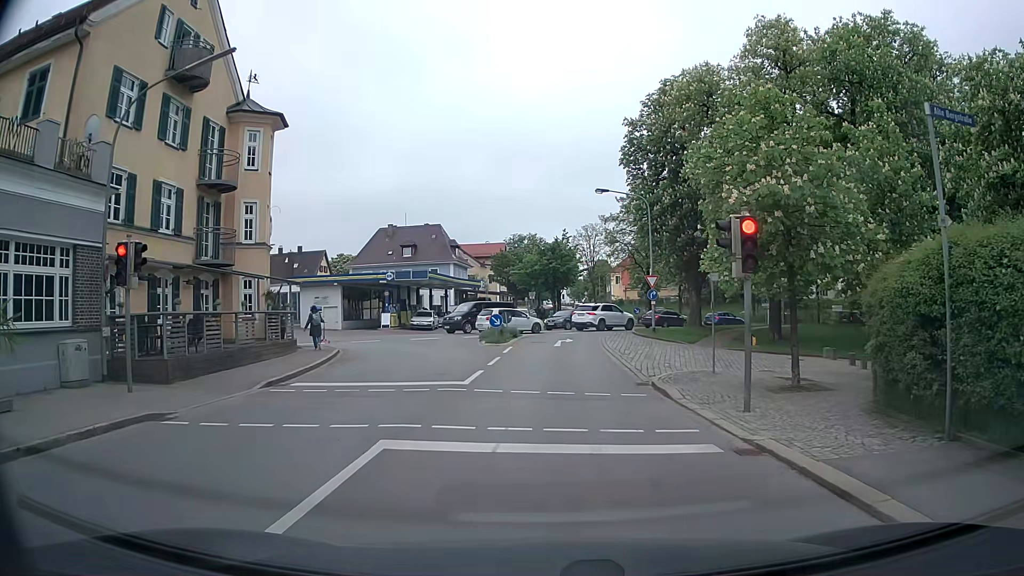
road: secondary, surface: asphalt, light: Day
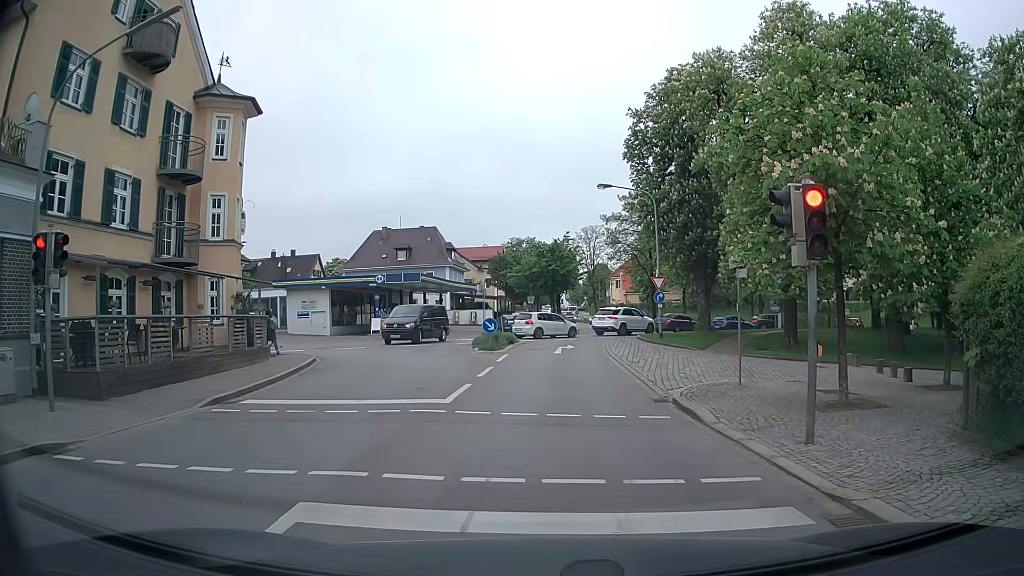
(0.0, +2.4) m; -1°
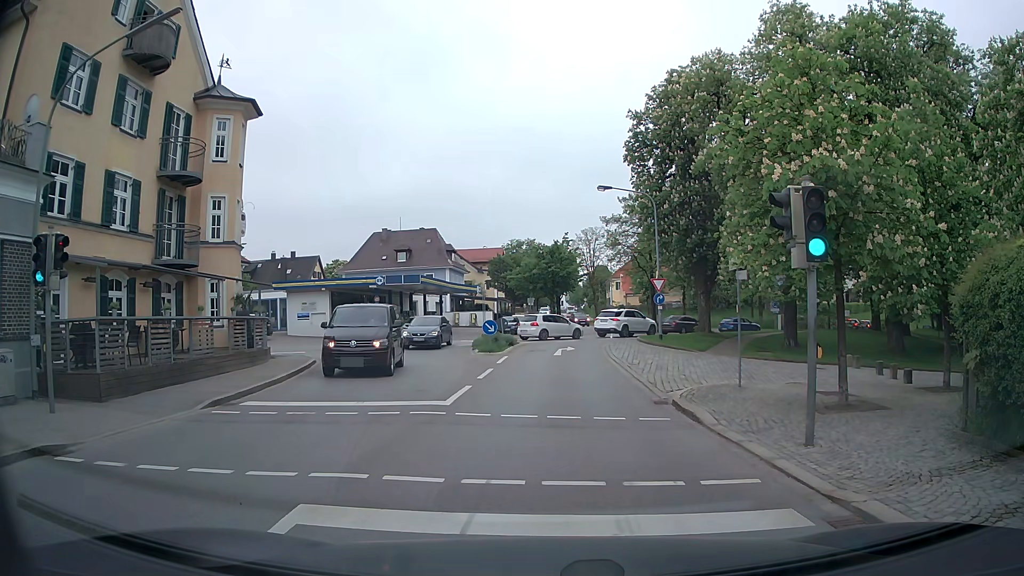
(0.0, +0.1) m; 0°
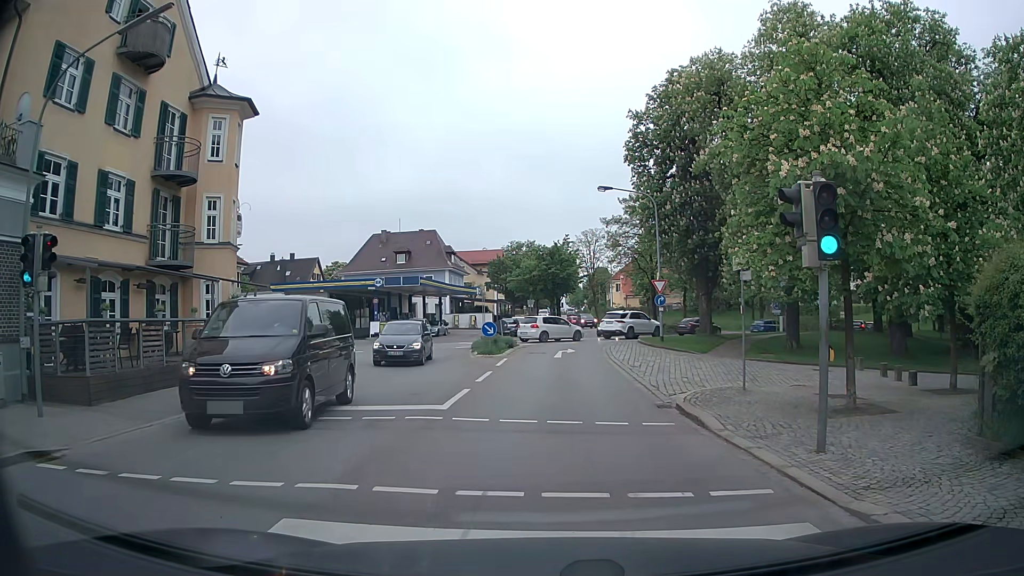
(0.0, +0.4) m; 0°
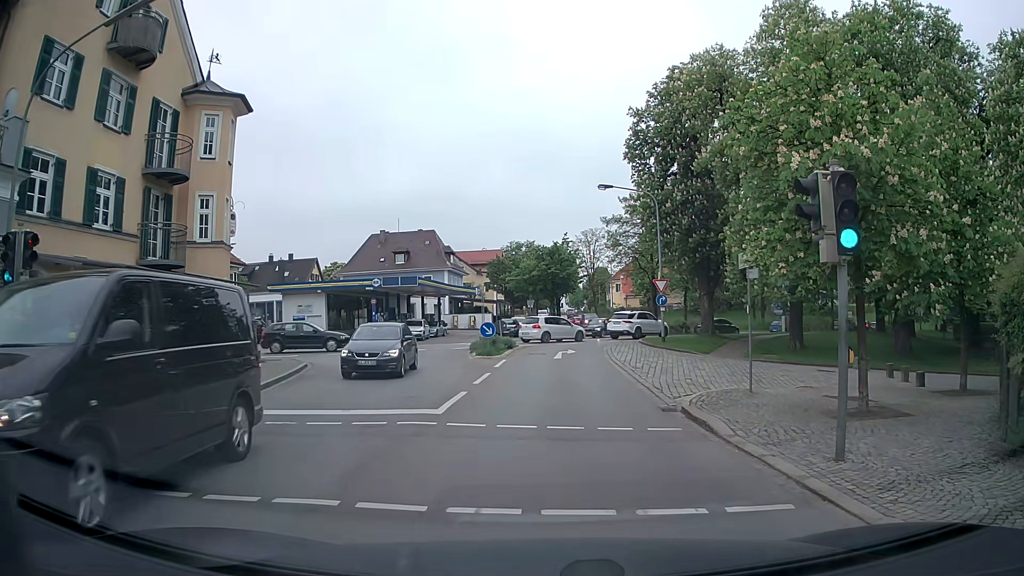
(0.0, +0.6) m; 0°
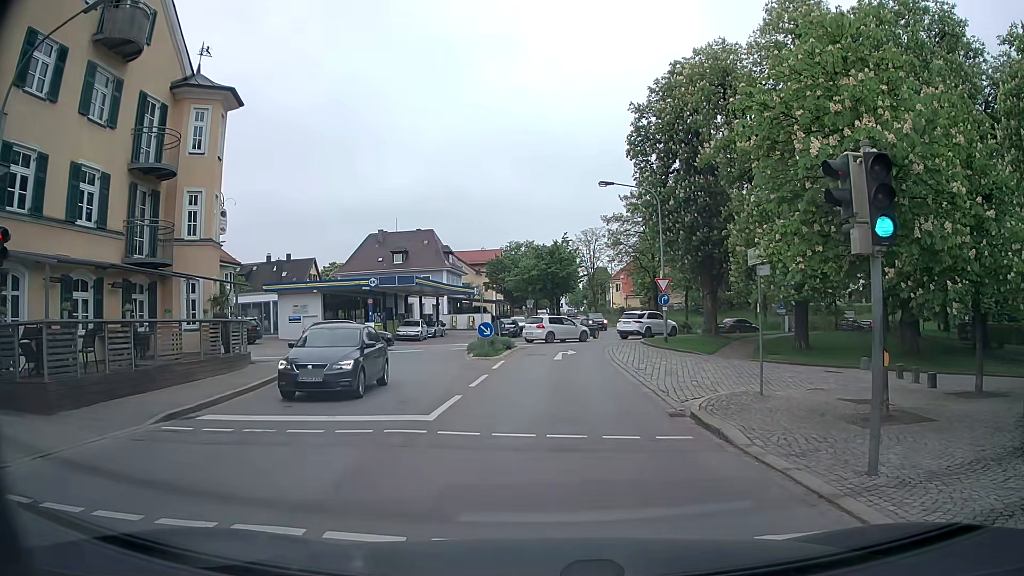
(0.0, +0.8) m; -2°
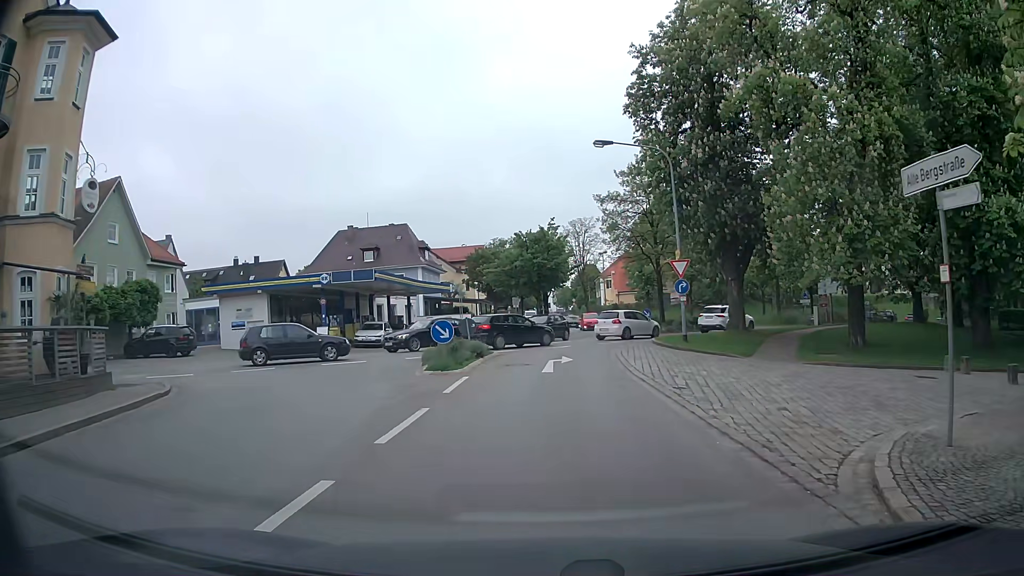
(+0.5, +7.8) m; +4°
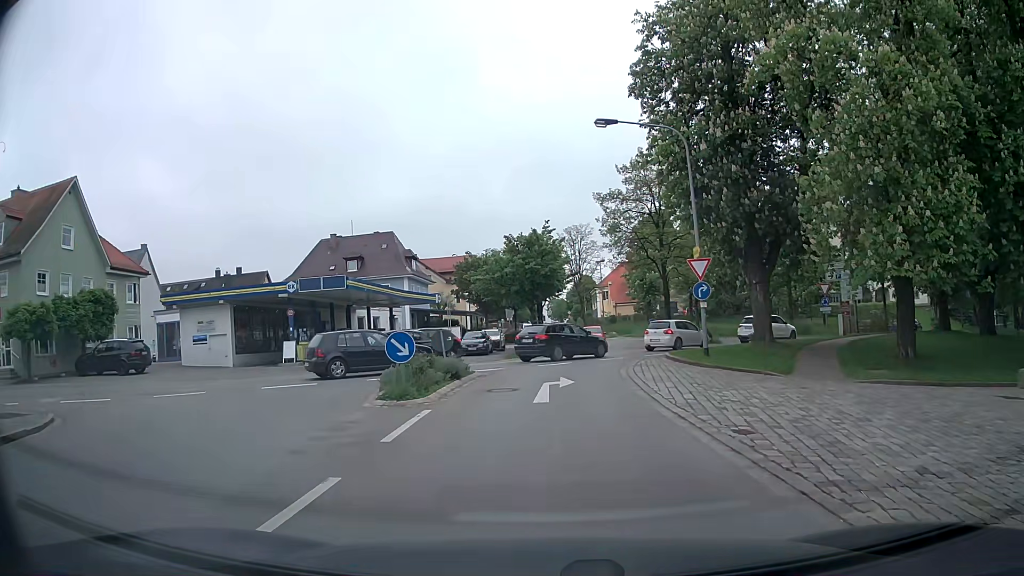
(0.0, +4.5) m; -1°
